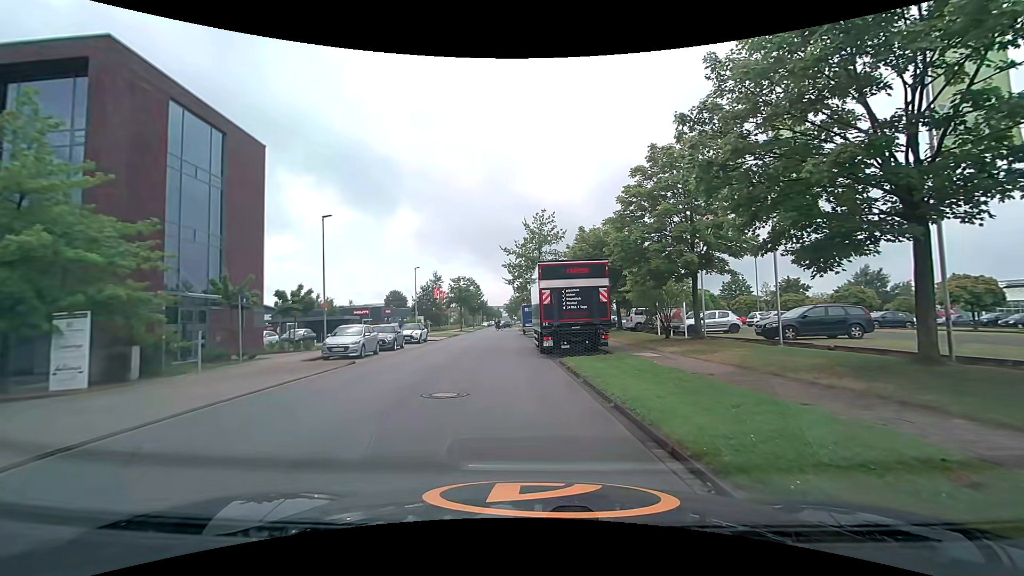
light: Day
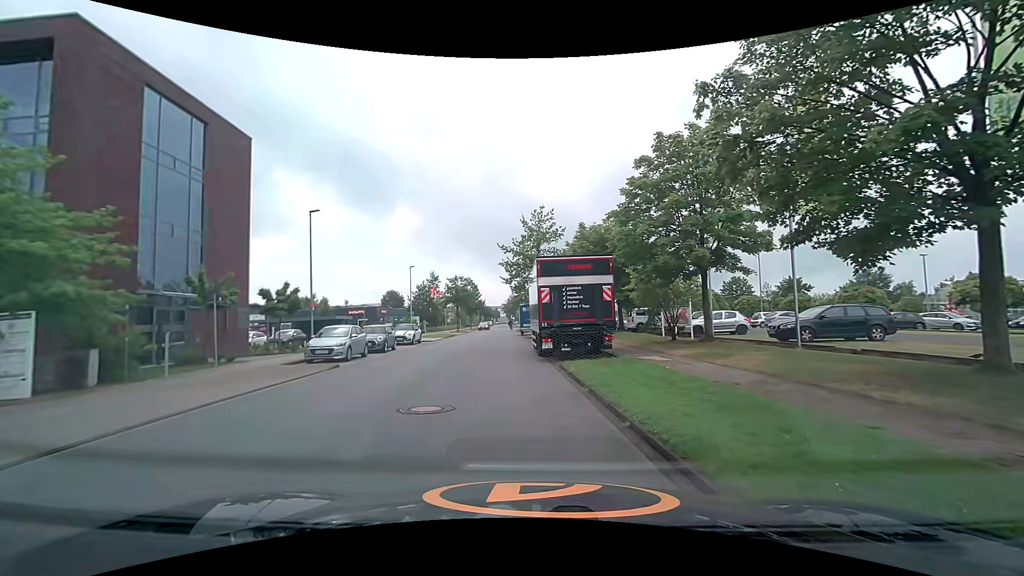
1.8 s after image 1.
(0.0, +1.4) m; 0°
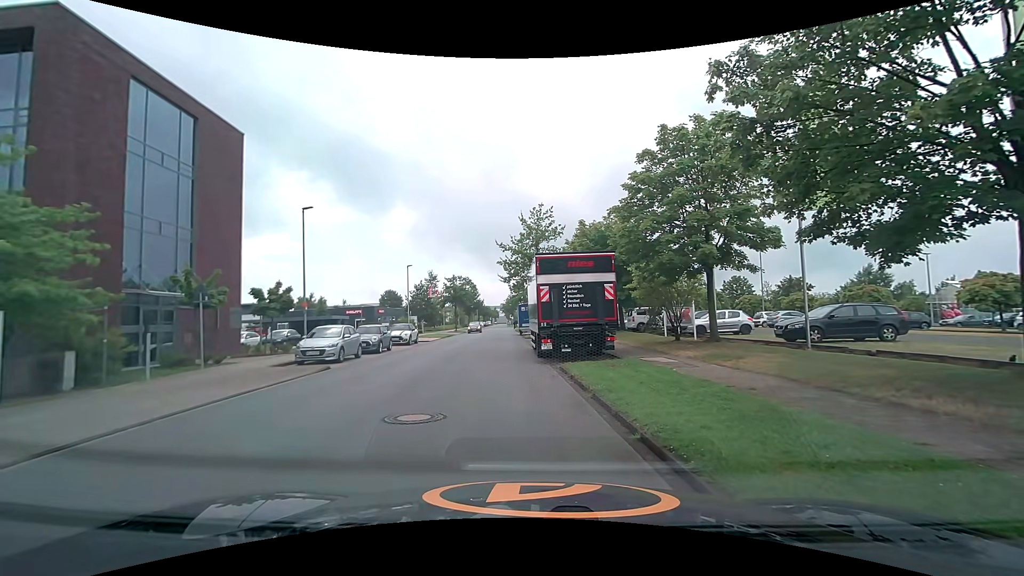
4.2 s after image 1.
(0.0, +0.7) m; 0°
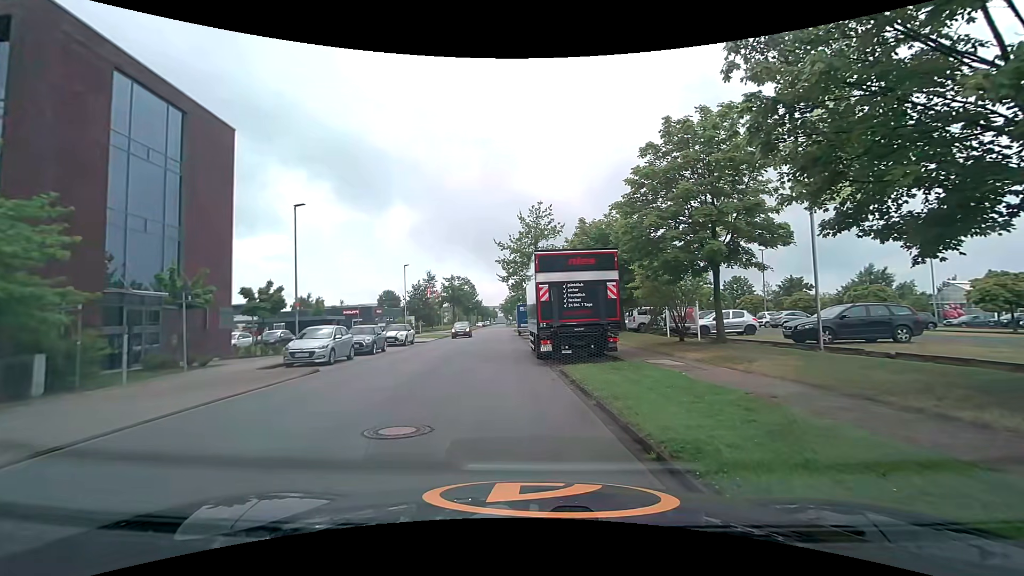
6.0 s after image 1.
(0.0, +0.8) m; 0°
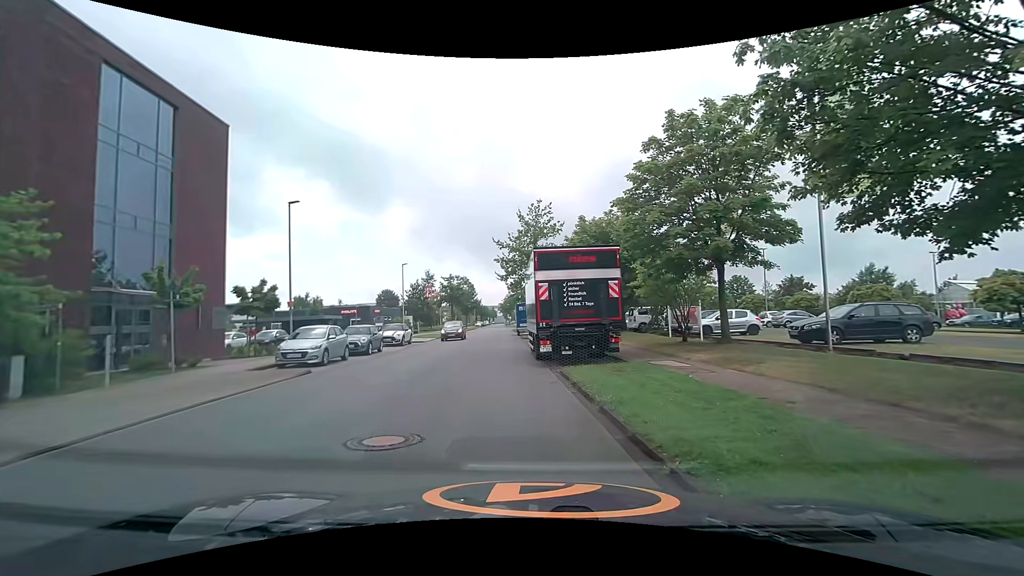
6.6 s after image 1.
(0.0, +0.5) m; 0°
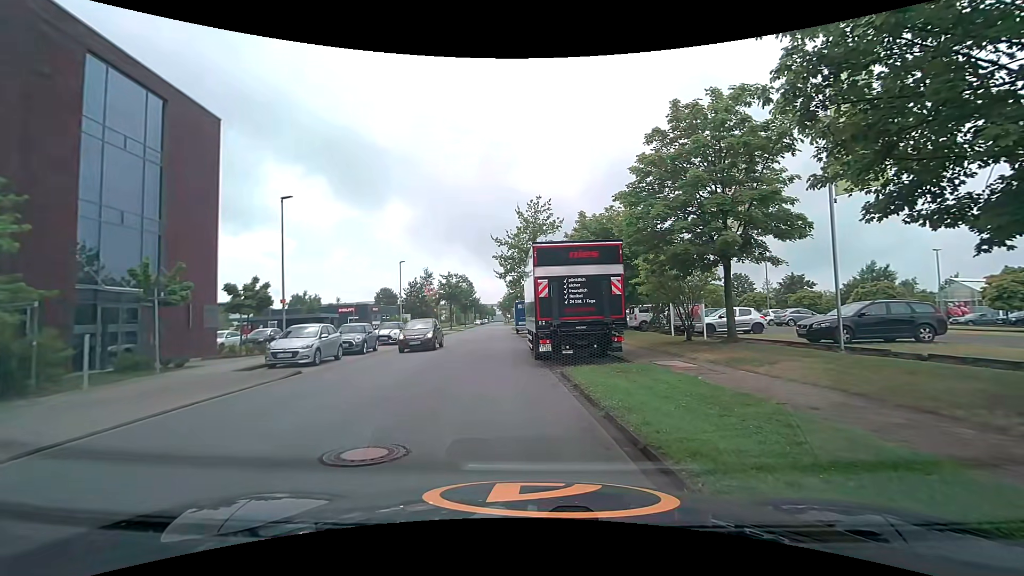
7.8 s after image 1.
(0.0, +0.6) m; 0°
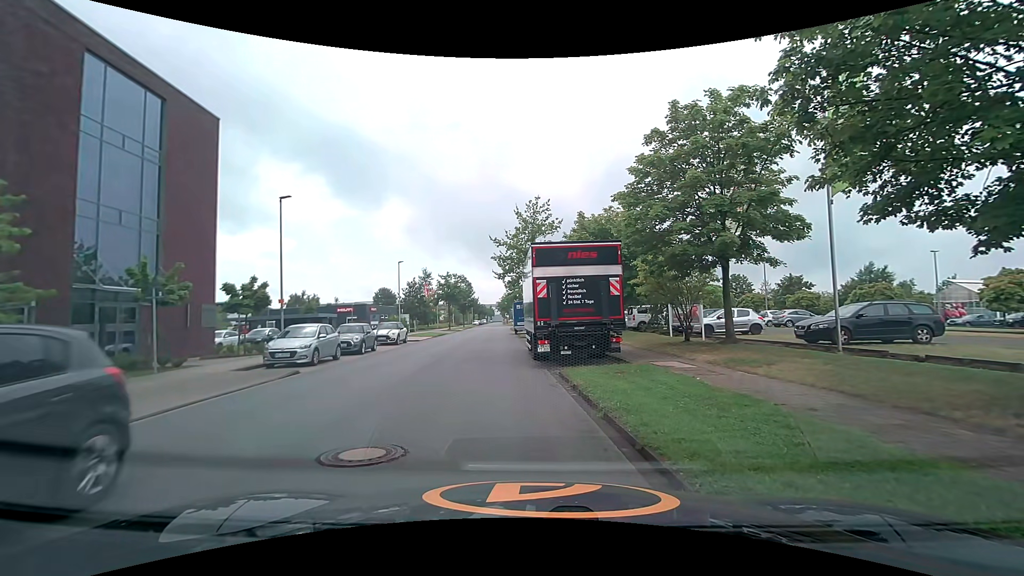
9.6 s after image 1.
(0.0, +0.1) m; 0°
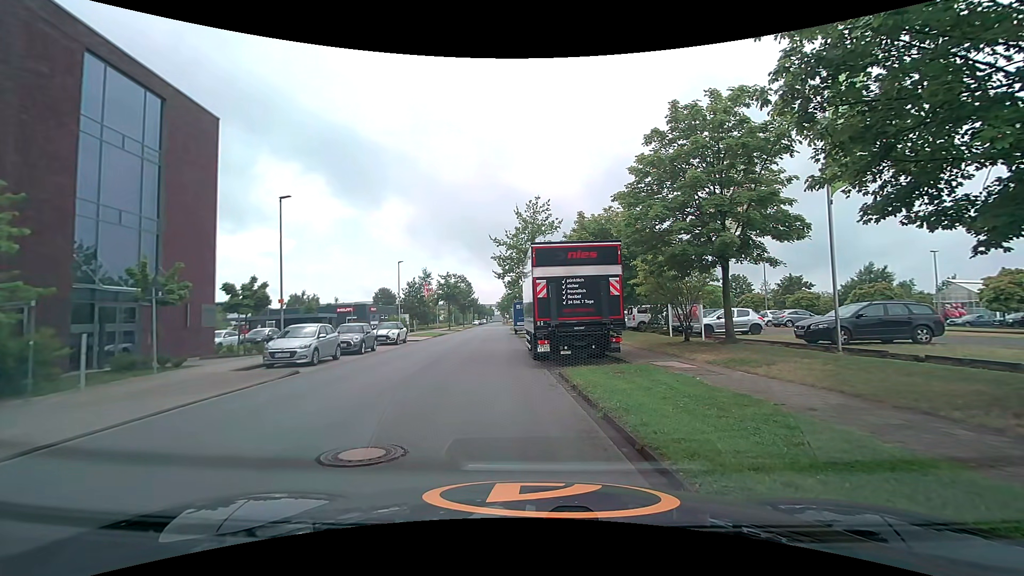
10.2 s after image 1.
(0.0, 0.0) m; 0°
